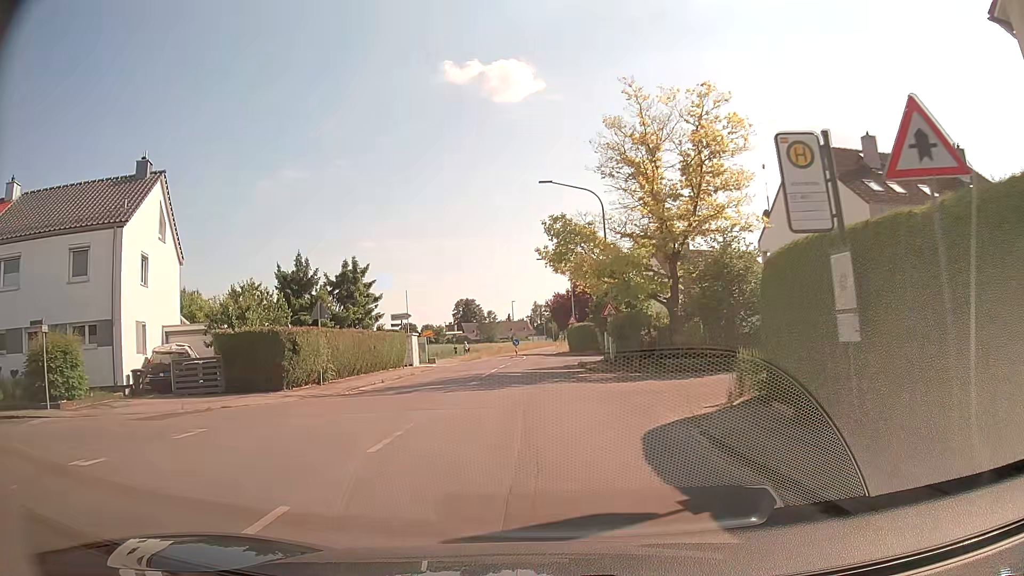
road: tertiary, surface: asphalt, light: Day
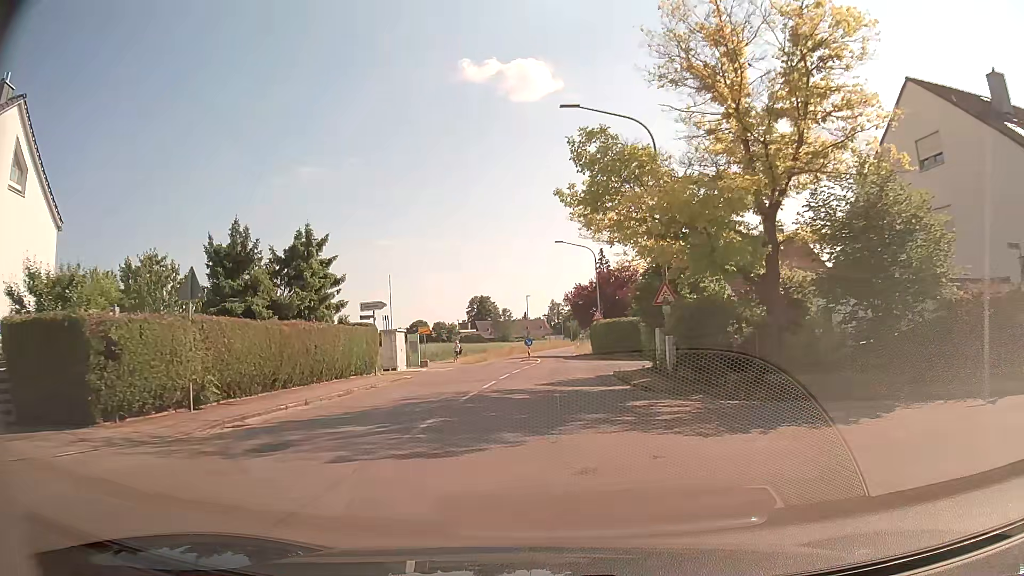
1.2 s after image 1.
(-0.2, +11.0) m; -2°
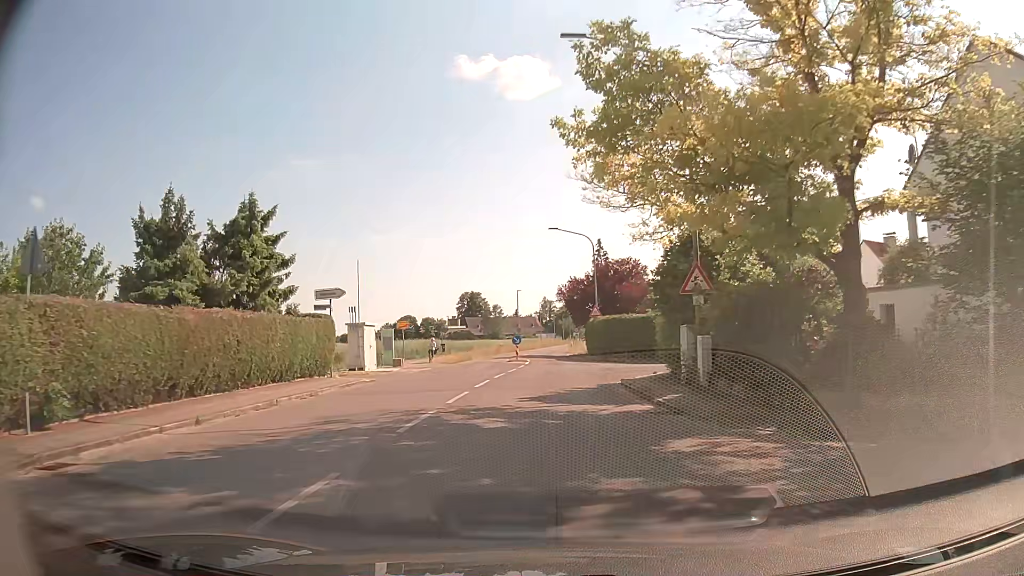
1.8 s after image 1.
(+0.1, +5.5) m; +1°
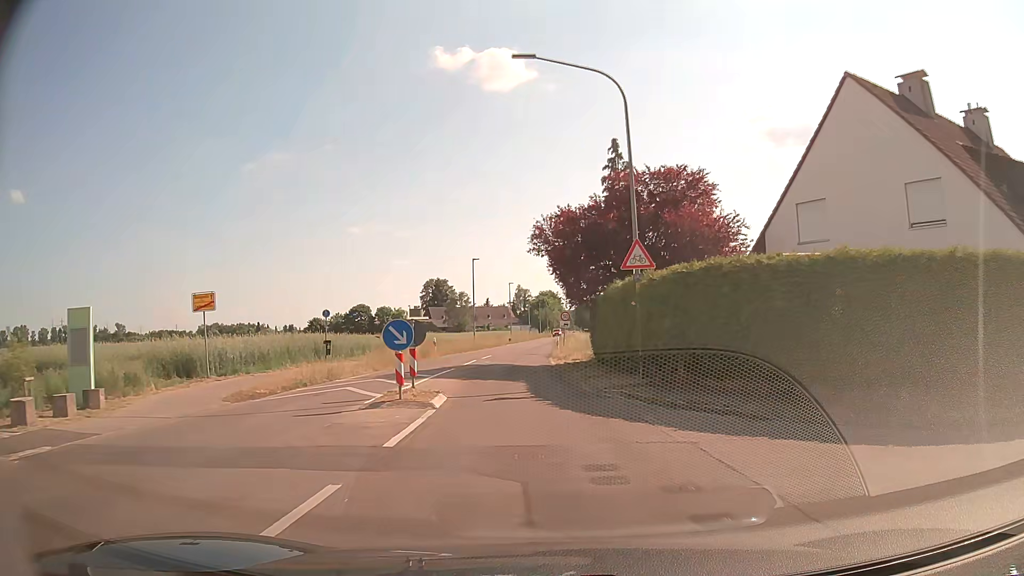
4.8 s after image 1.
(+0.3, +29.0) m; +2°
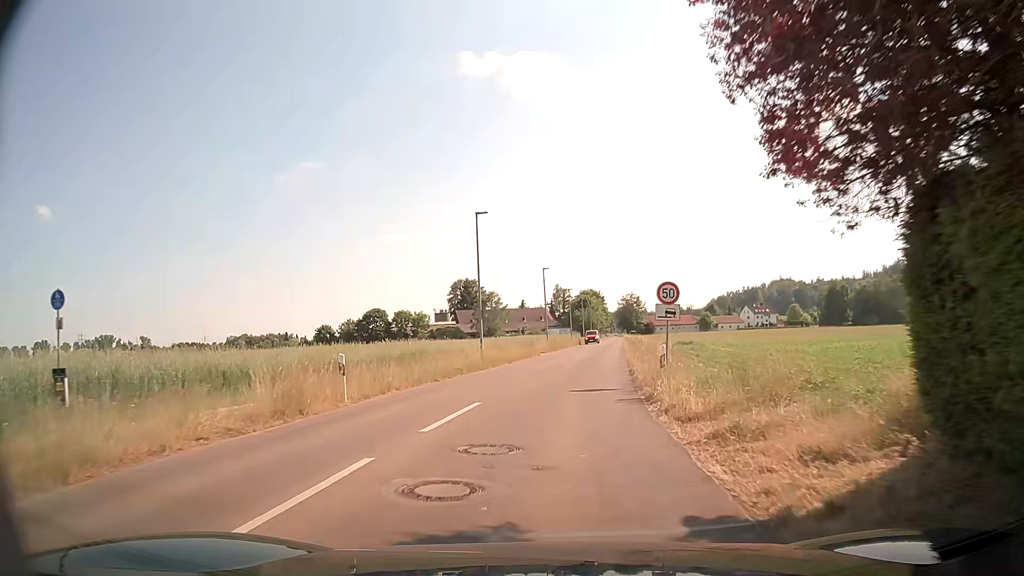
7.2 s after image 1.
(-0.9, +24.2) m; -3°
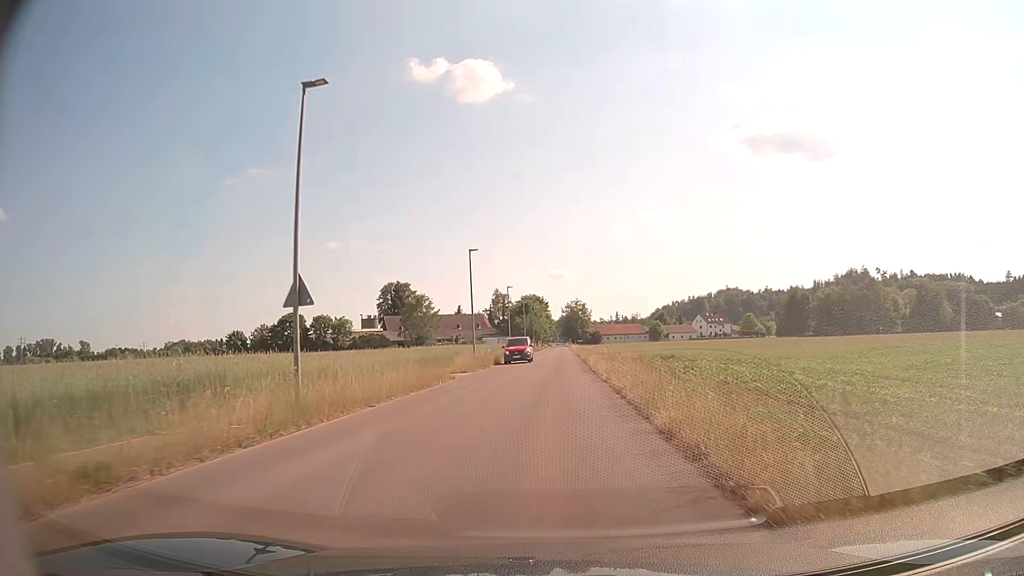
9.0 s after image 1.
(+0.8, +19.2) m; +5°
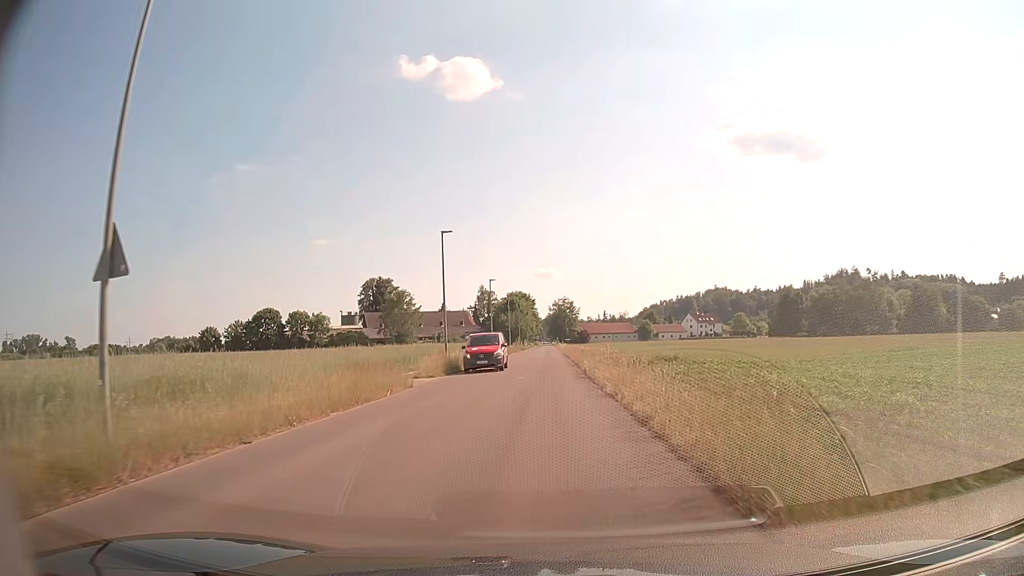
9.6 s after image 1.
(+0.1, +6.8) m; +1°
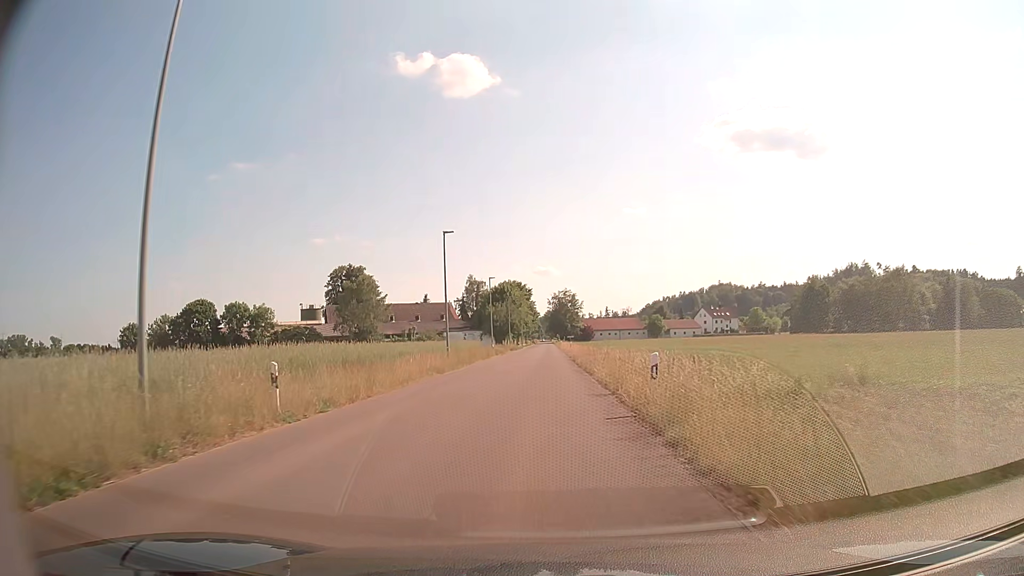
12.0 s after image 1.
(+0.2, +28.7) m; 0°
(0, +10) (0, +20) (0, +30) (0, +40) (0, +50) (0, +60) (0, +70) (0, +80) (0, +90) (0, +100) m
